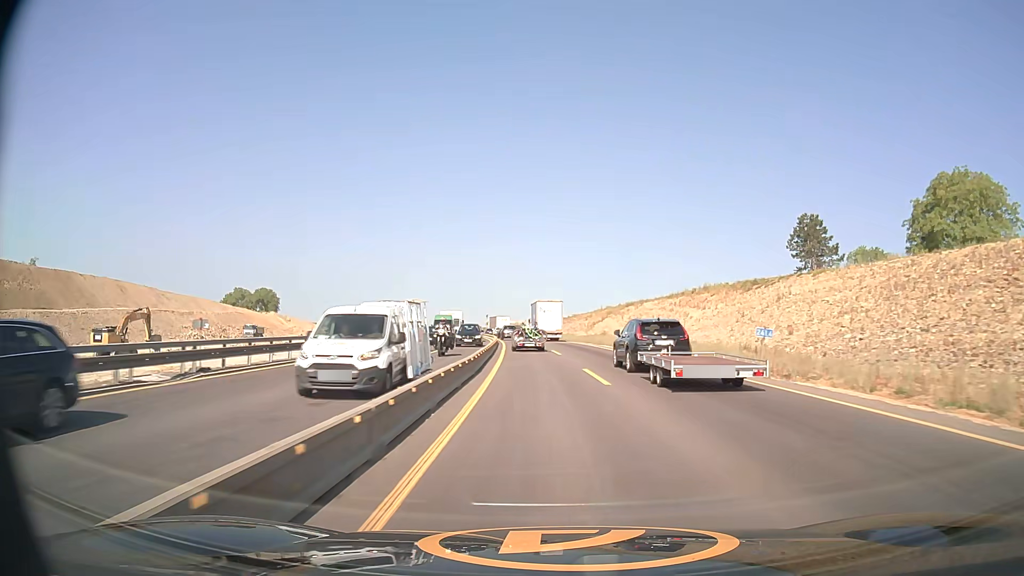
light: Day
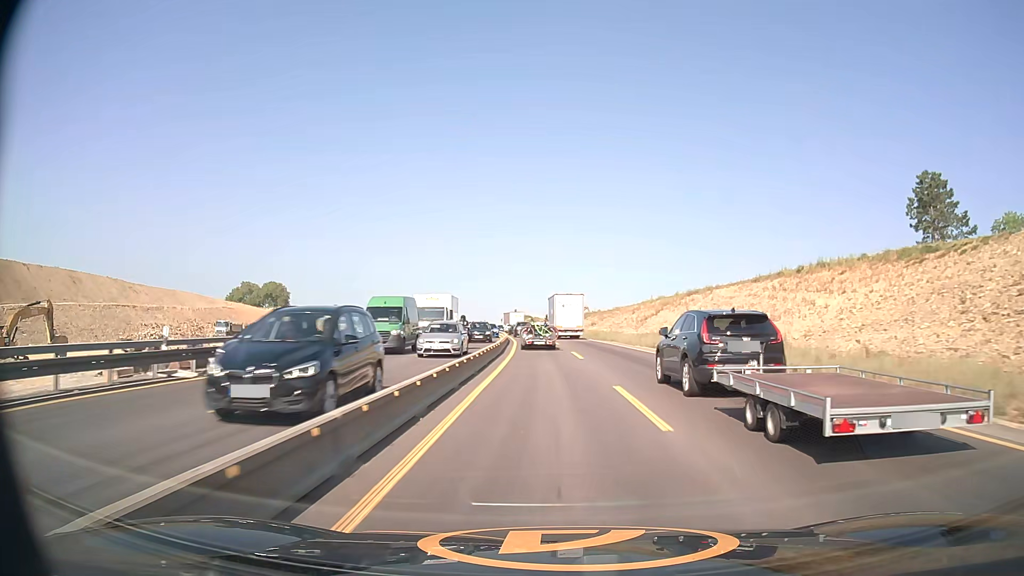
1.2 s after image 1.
(-0.5, +25.0) m; -3°
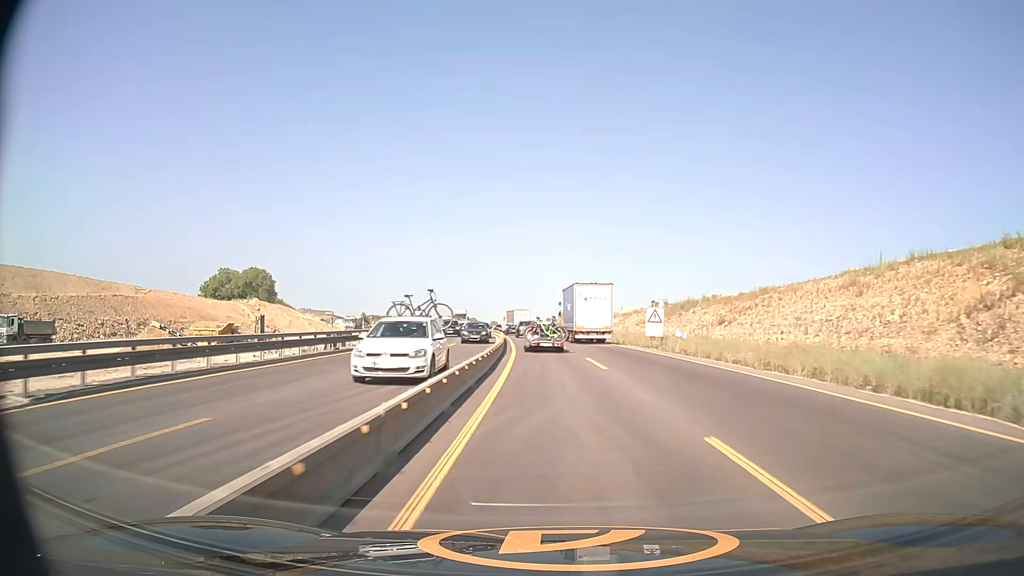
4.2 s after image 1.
(-2.4, +59.8) m; -4°
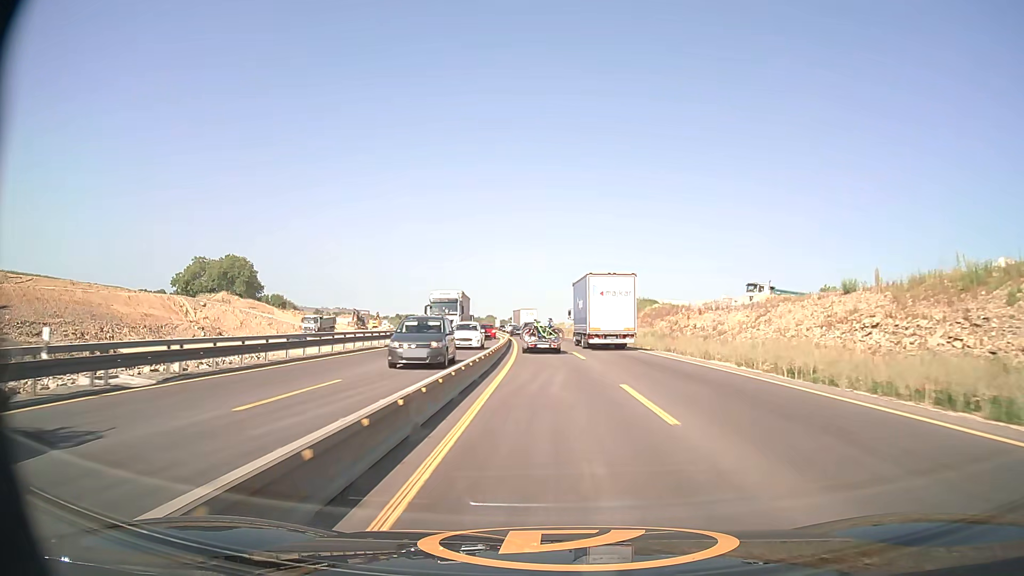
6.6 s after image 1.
(-1.4, +46.2) m; -4°
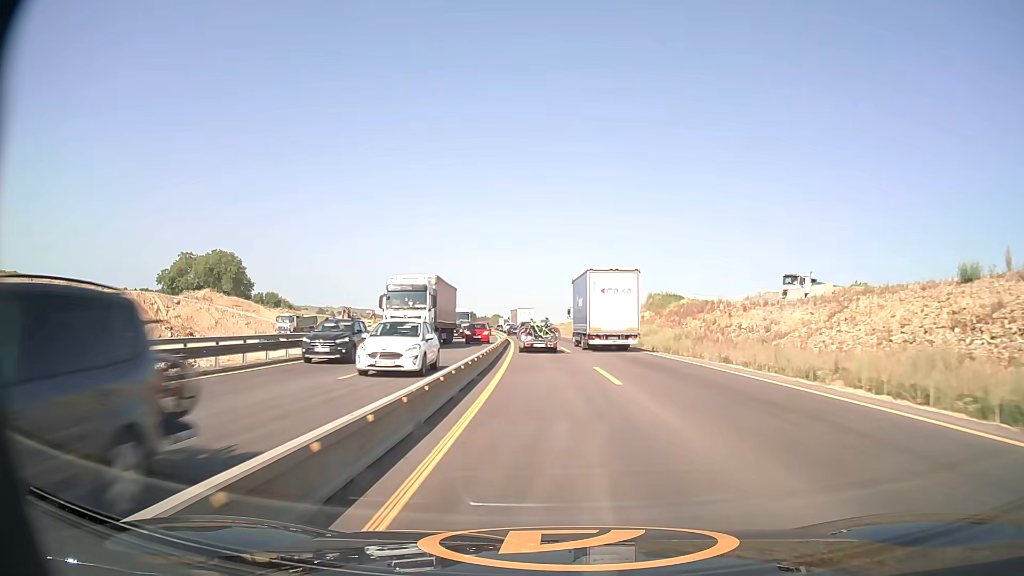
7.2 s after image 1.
(-0.1, +11.8) m; -1°
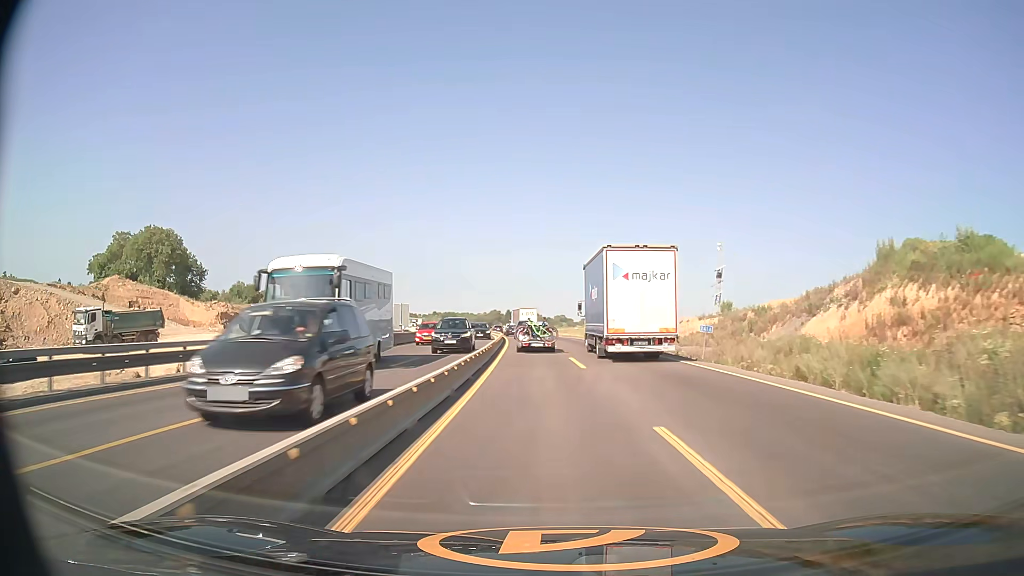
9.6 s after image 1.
(-1.3, +48.1) m; -3°
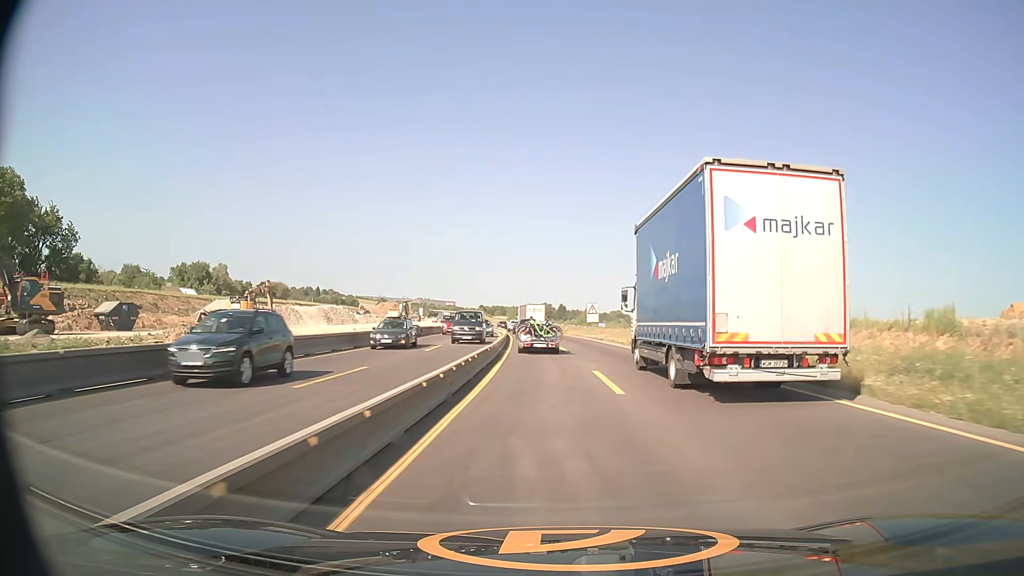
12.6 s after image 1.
(-2.5, +61.3) m; -4°
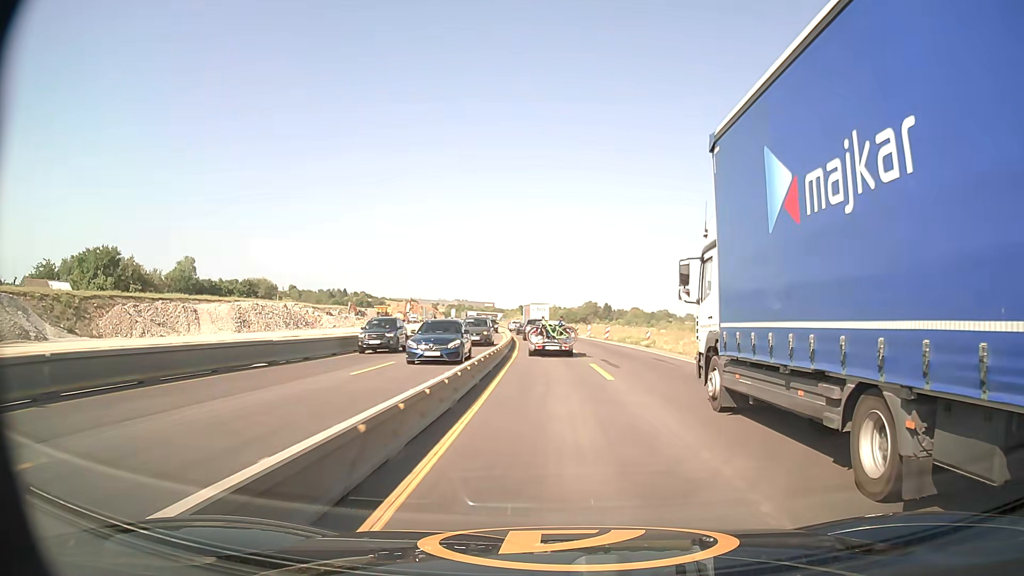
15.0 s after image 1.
(-1.6, +48.9) m; -4°
(0, +10) (0, +20) (0, +30) (-1, +40) (-1, +50) (-2, +60) (-2, +70) (-3, +80) (-4, +90) (-5, +100) m
